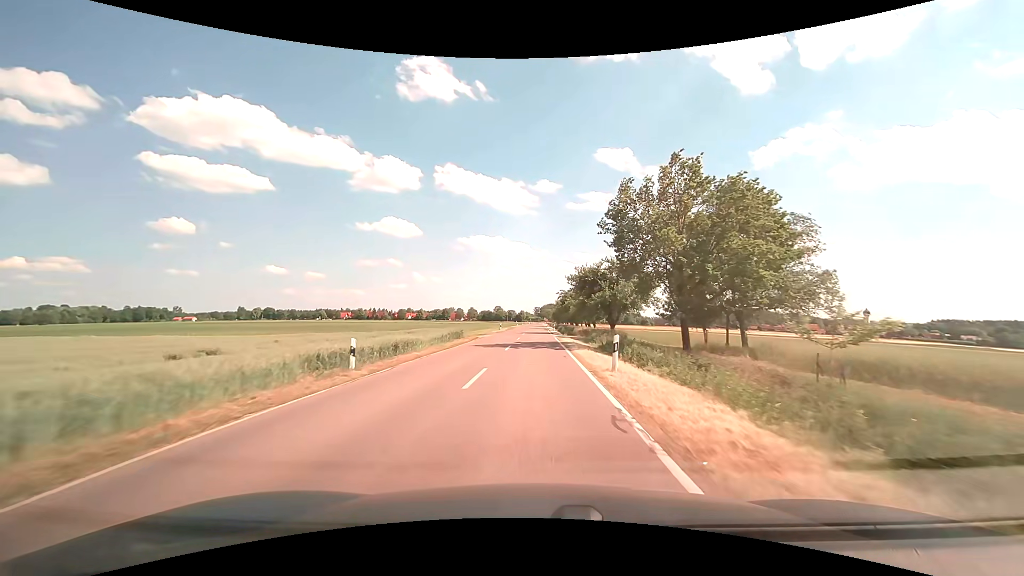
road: tertiary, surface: asphalt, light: Day
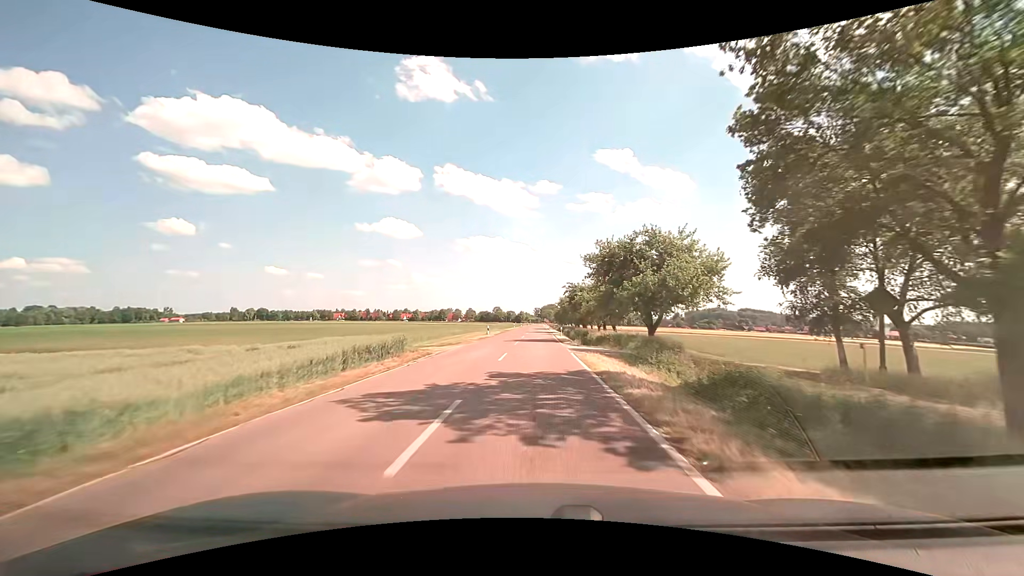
(0.0, +17.5) m; 0°
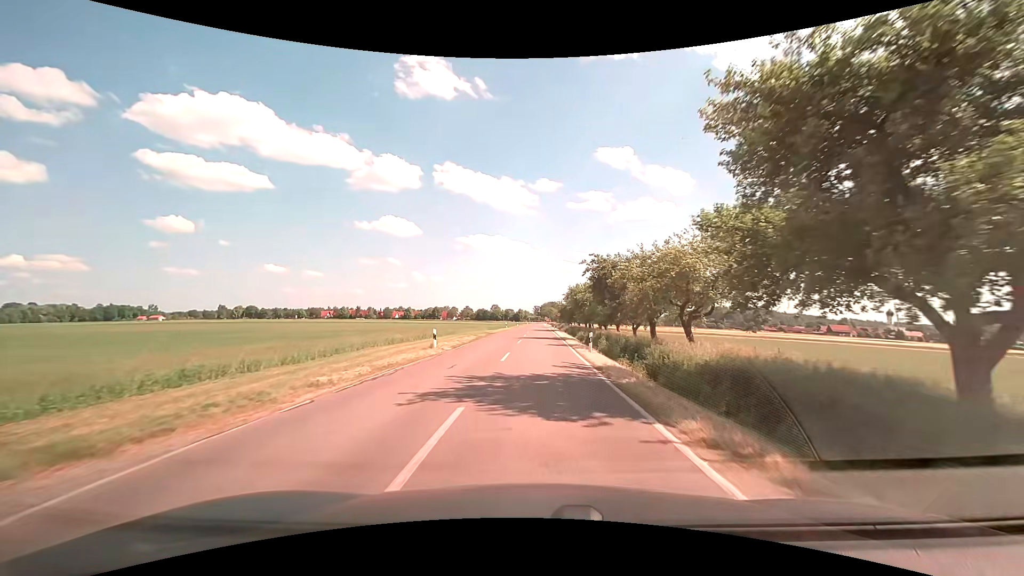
(0.0, +25.5) m; 0°
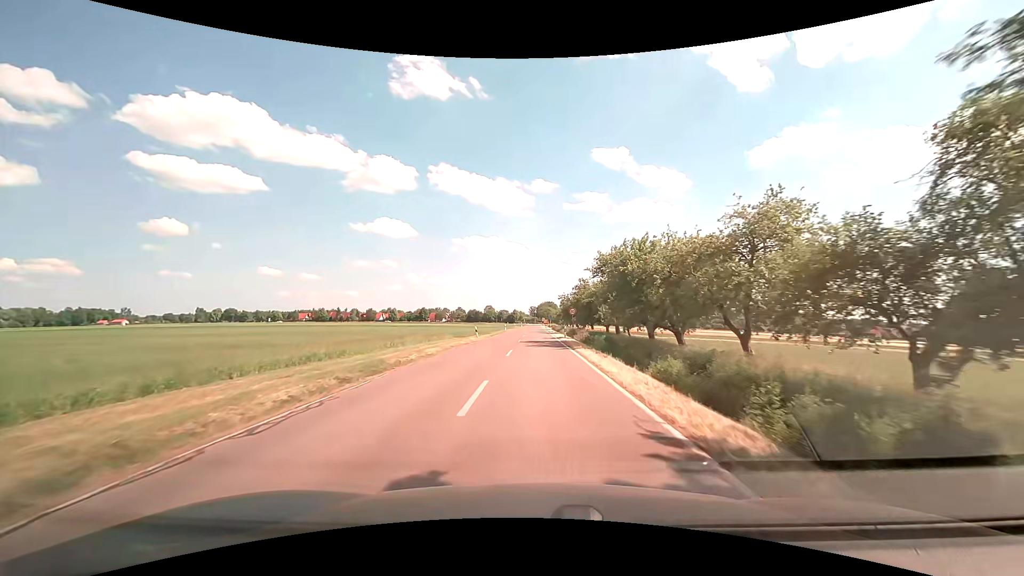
(+0.1, +33.8) m; 0°
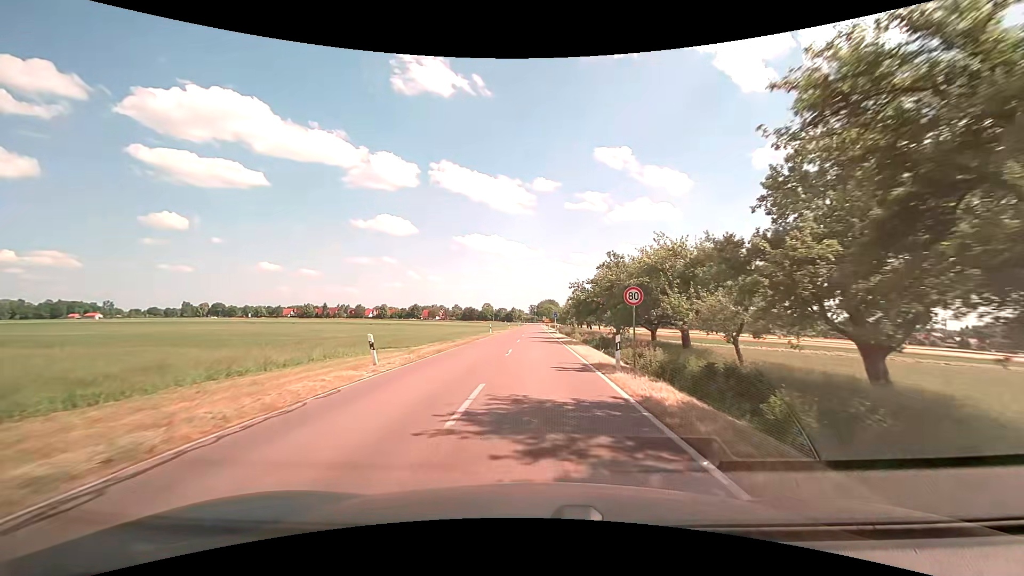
(0.0, +25.6) m; 0°
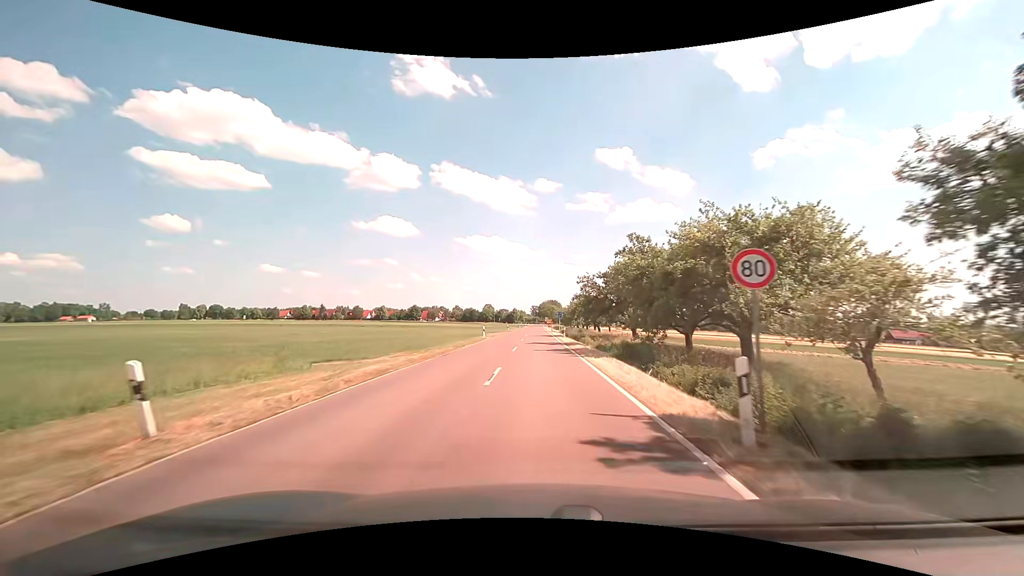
(0.0, +8.6) m; 0°
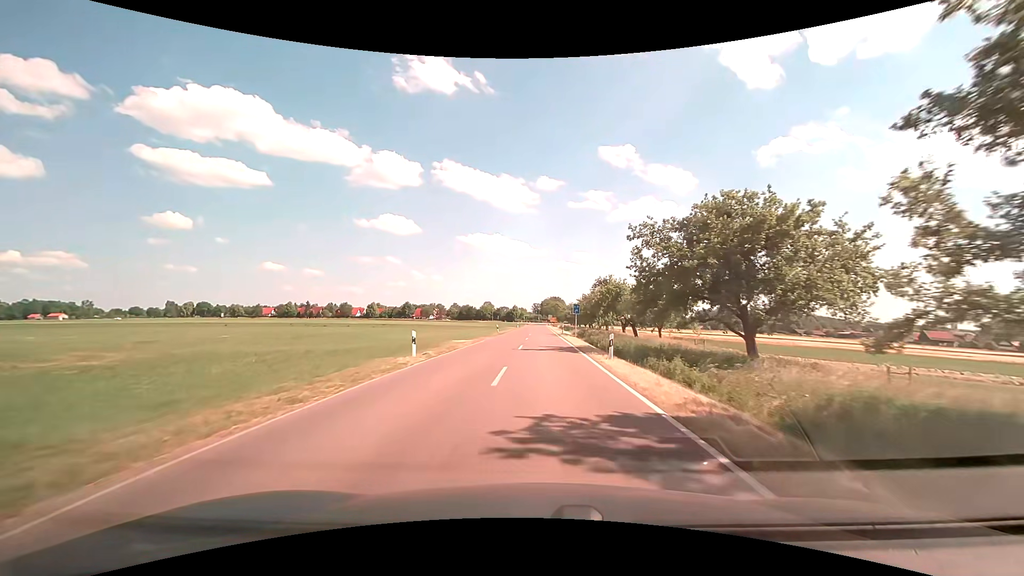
(-0.2, +25.9) m; 0°
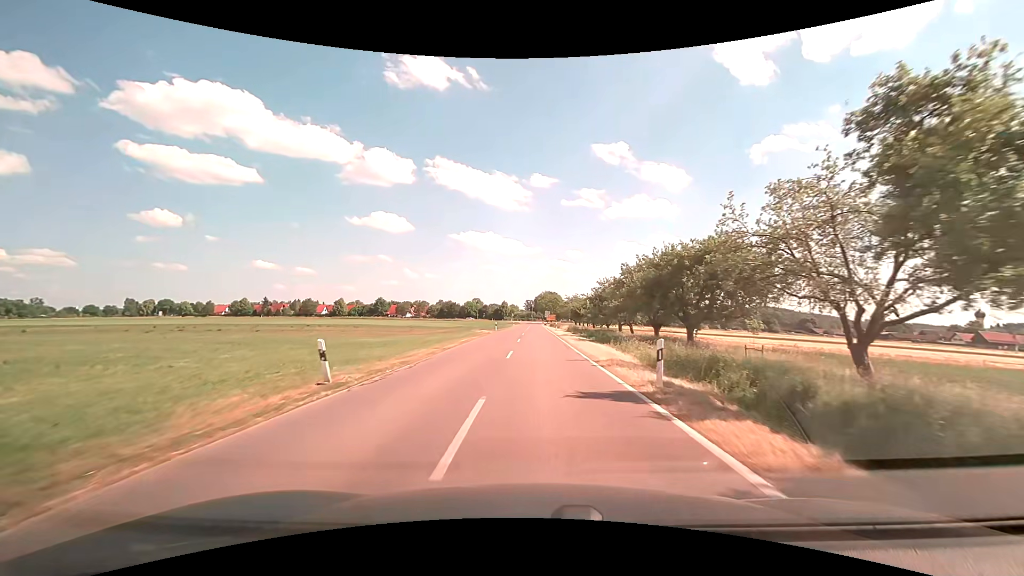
(+0.2, +43.8) m; +1°
(0, +10) (0, +20) (0, +30) (0, +40) (0, +50) (0, +60) (0, +70) (0, +80) (0, +90) (0, +100) m
